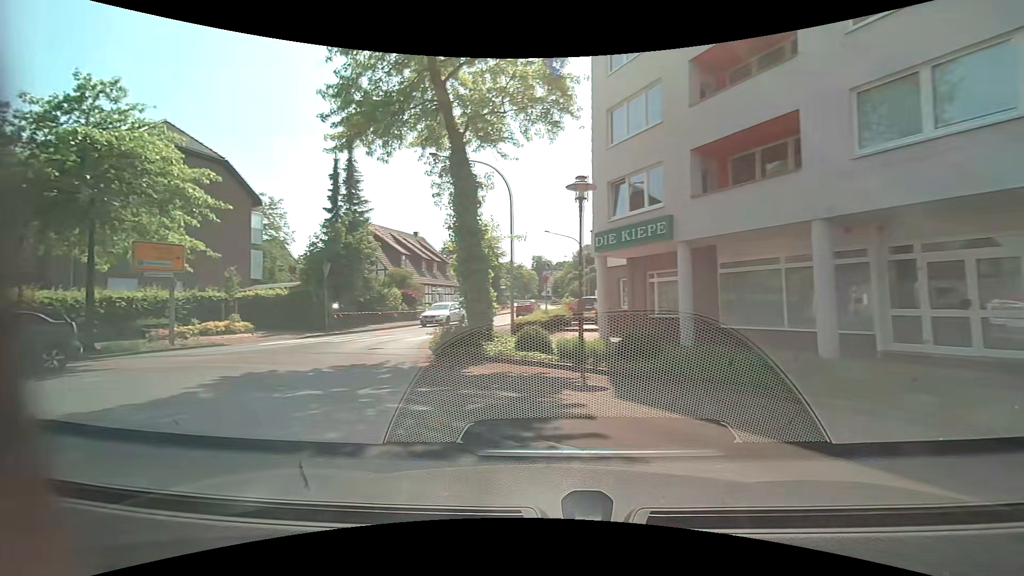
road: tertiary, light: Day
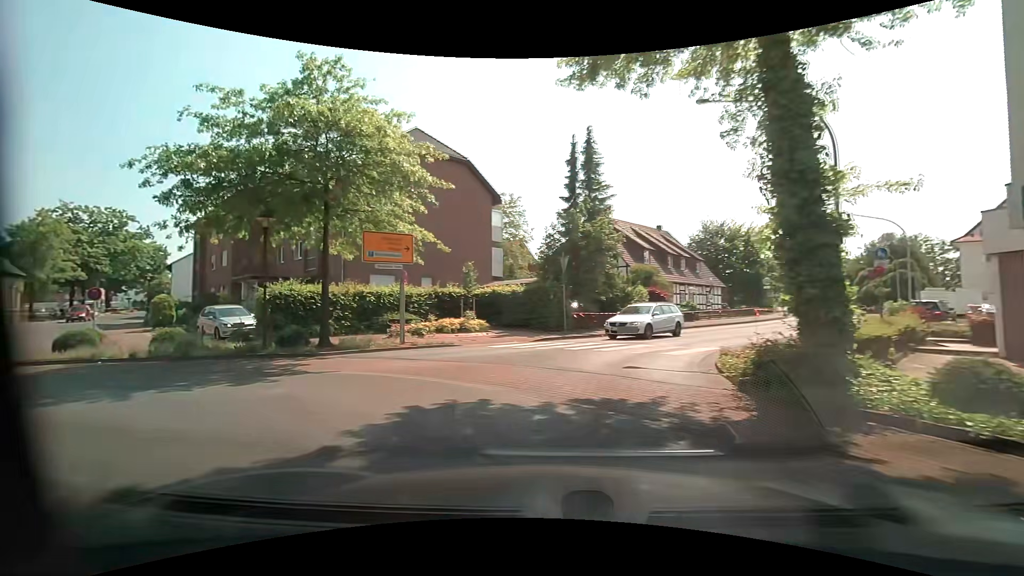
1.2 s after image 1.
(-1.1, +4.8) m; -26°
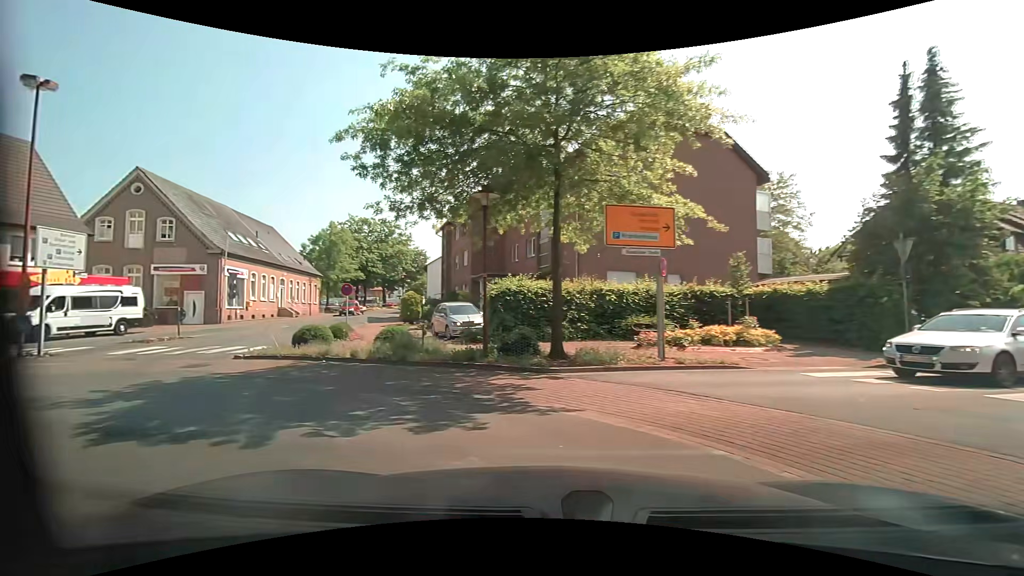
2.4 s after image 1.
(-0.9, +4.6) m; -24°
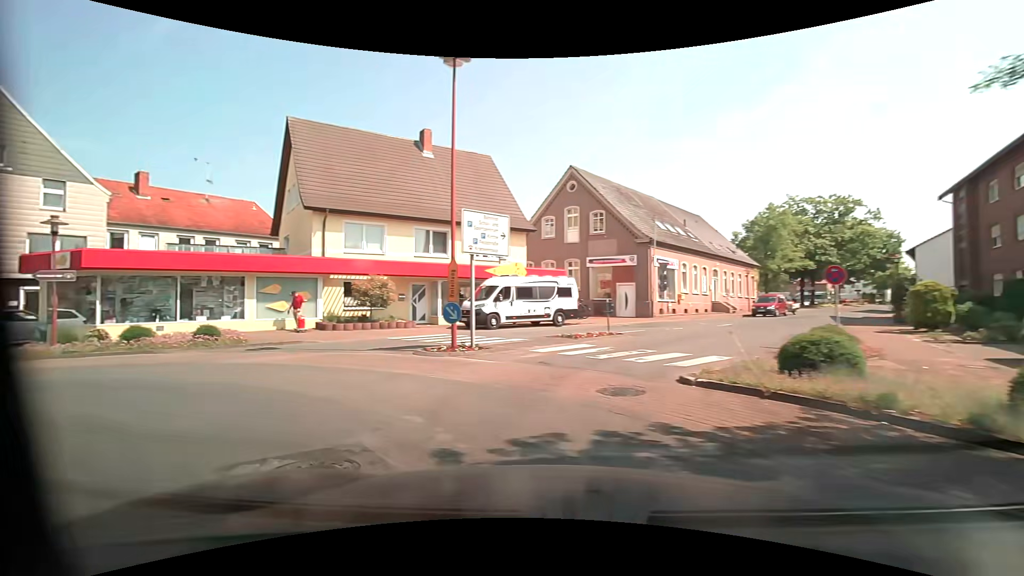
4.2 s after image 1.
(-2.9, +6.6) m; -47°
